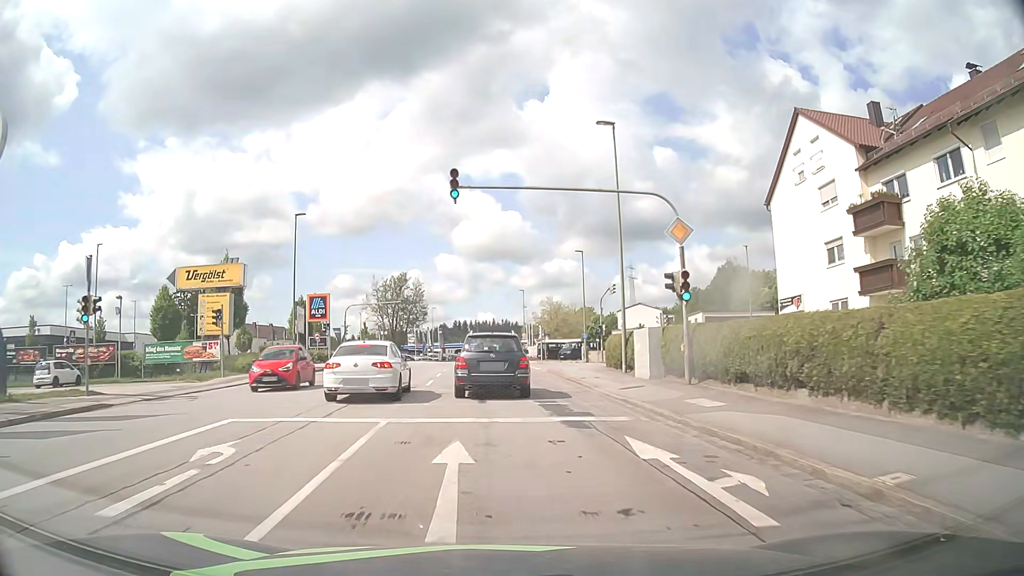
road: tertiary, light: Day
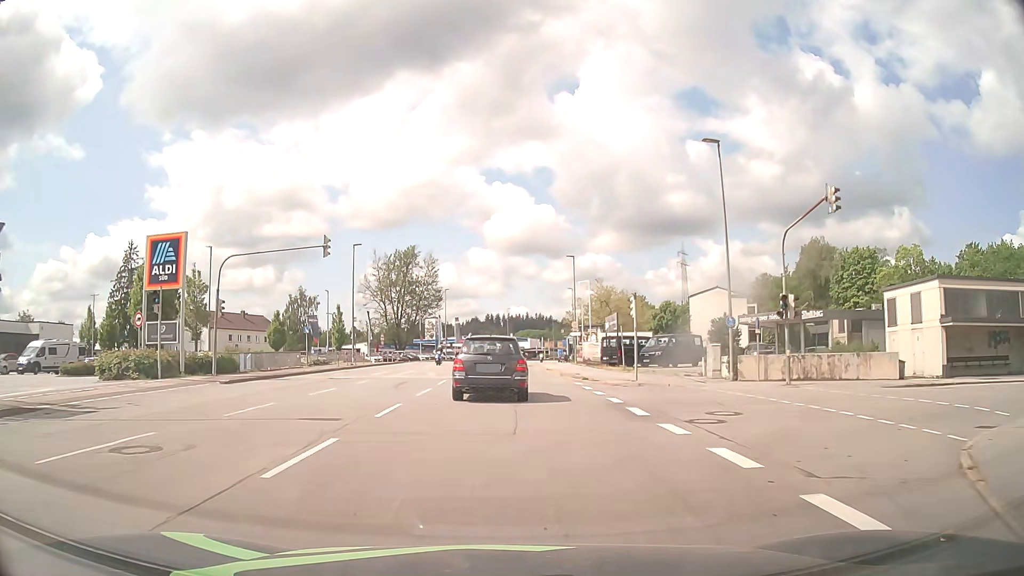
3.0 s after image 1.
(-0.7, +33.8) m; -3°
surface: asphalt
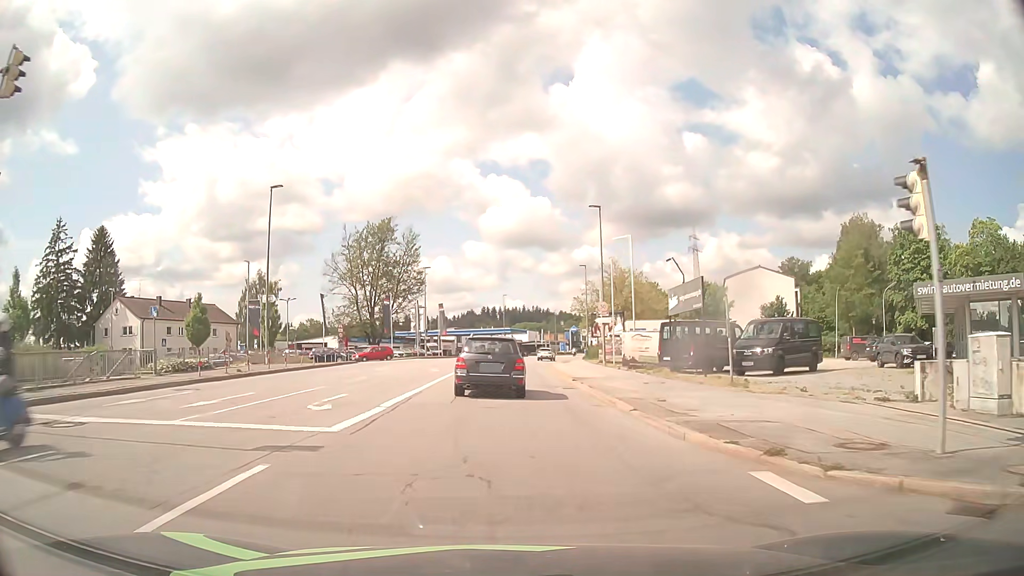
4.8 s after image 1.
(+0.1, +20.3) m; +1°
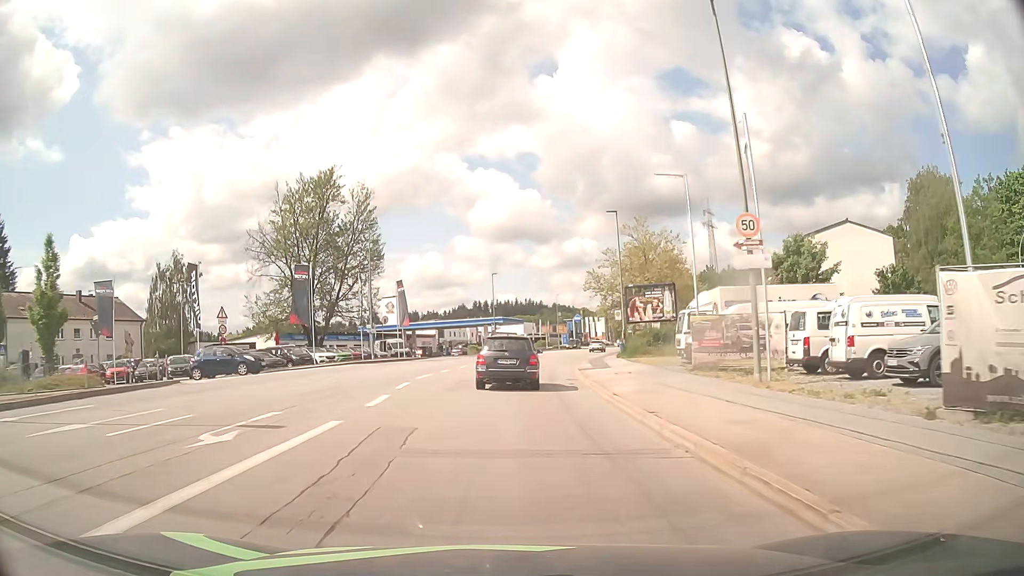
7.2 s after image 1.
(+0.1, +27.3) m; 0°
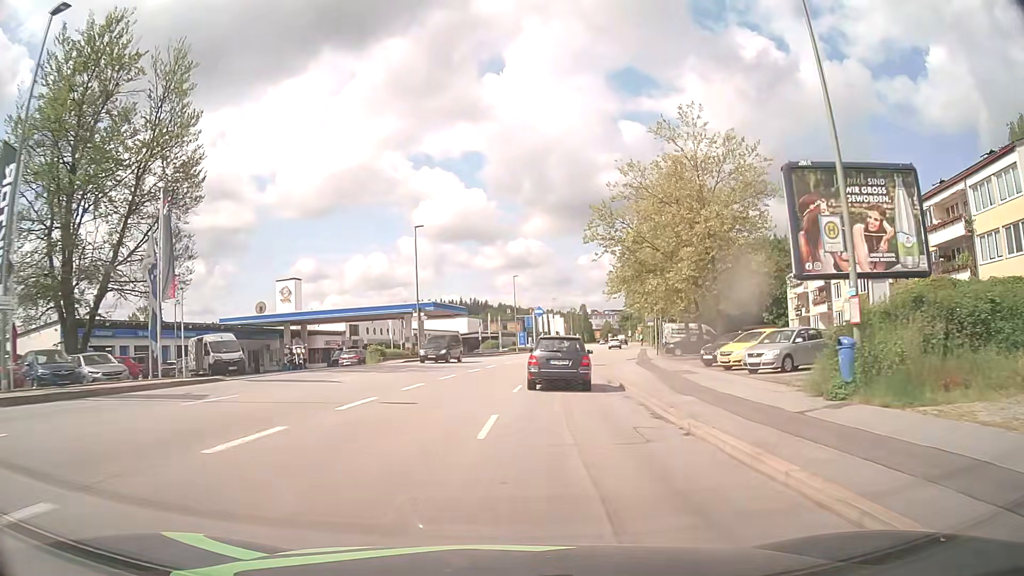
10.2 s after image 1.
(+1.0, +36.3) m; +5°
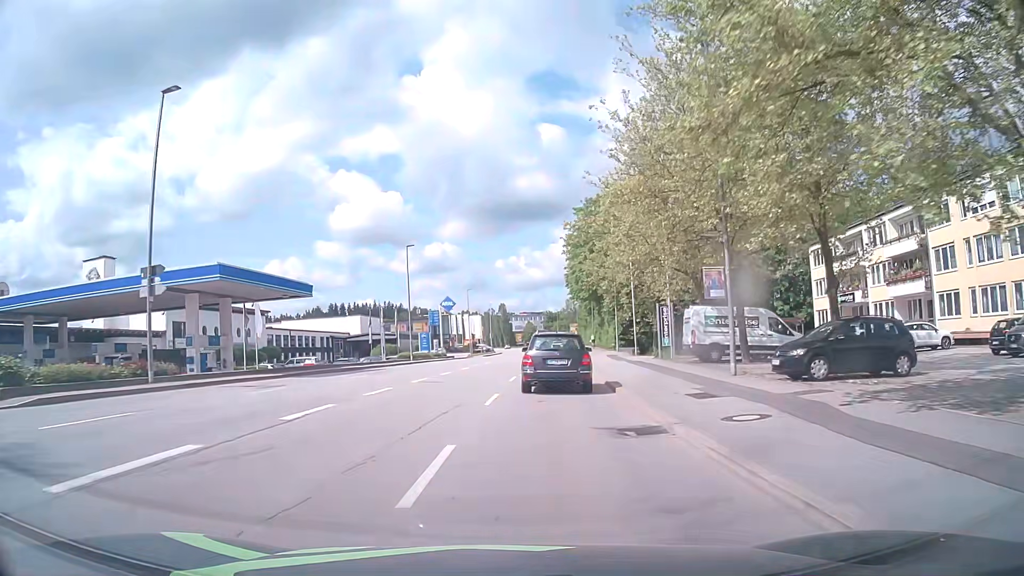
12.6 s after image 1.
(+2.3, +31.1) m; +7°
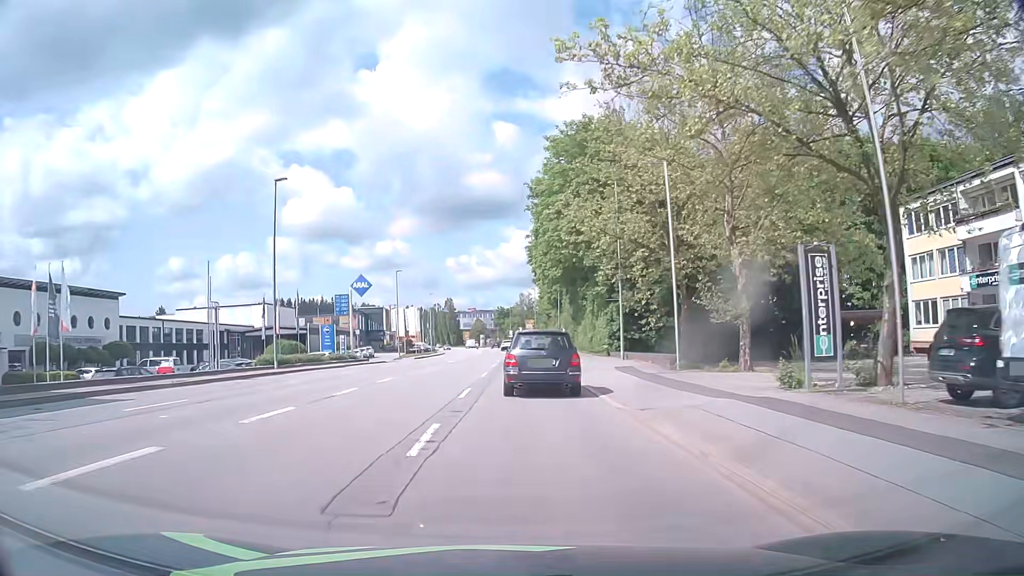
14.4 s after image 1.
(+1.1, +24.2) m; +5°
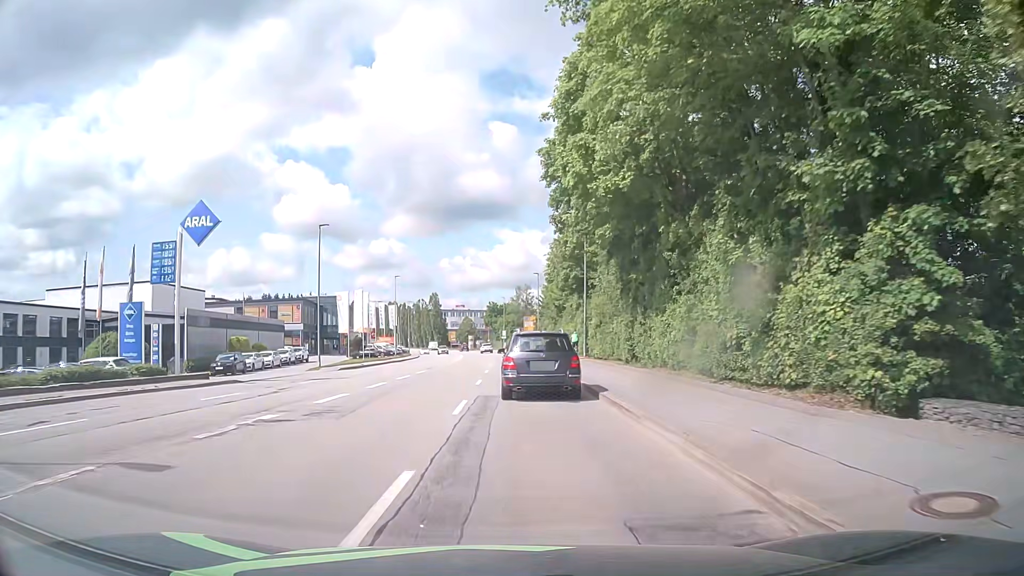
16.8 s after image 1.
(0.0, +31.8) m; 0°
(0, +10) (0, +20) (0, +30) (0, +40) (0, +50) (0, +60) (-1, +70) (-1, +80) (-2, +90) (-2, +100) m
